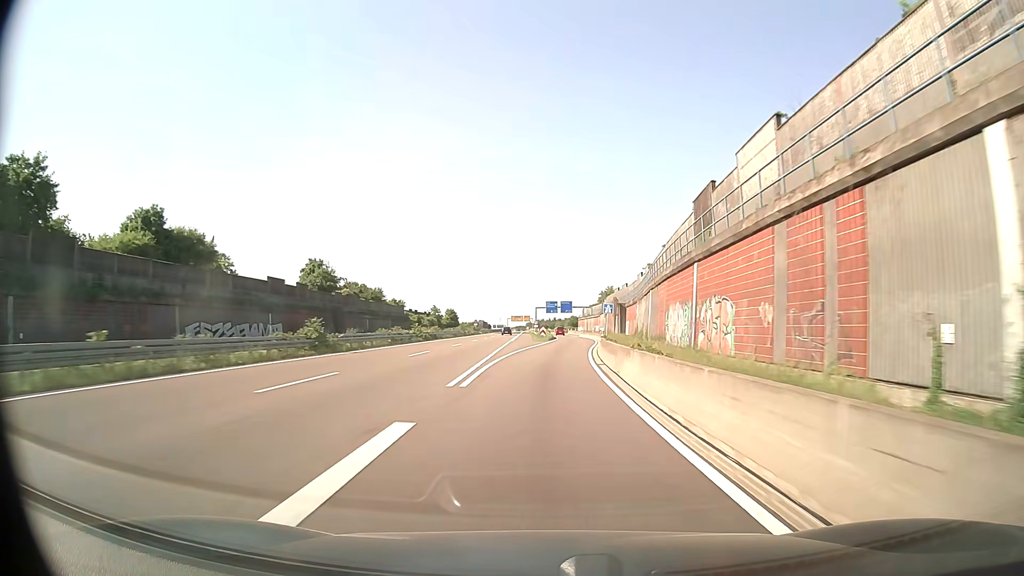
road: trunk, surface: asphalt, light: Day
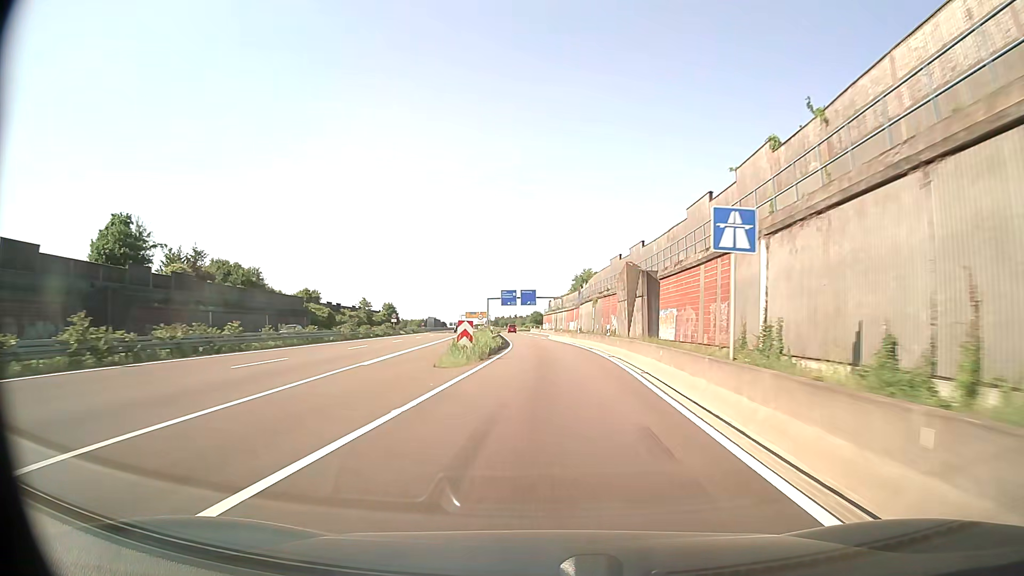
(+1.6, +47.1) m; +3°
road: motorway_link
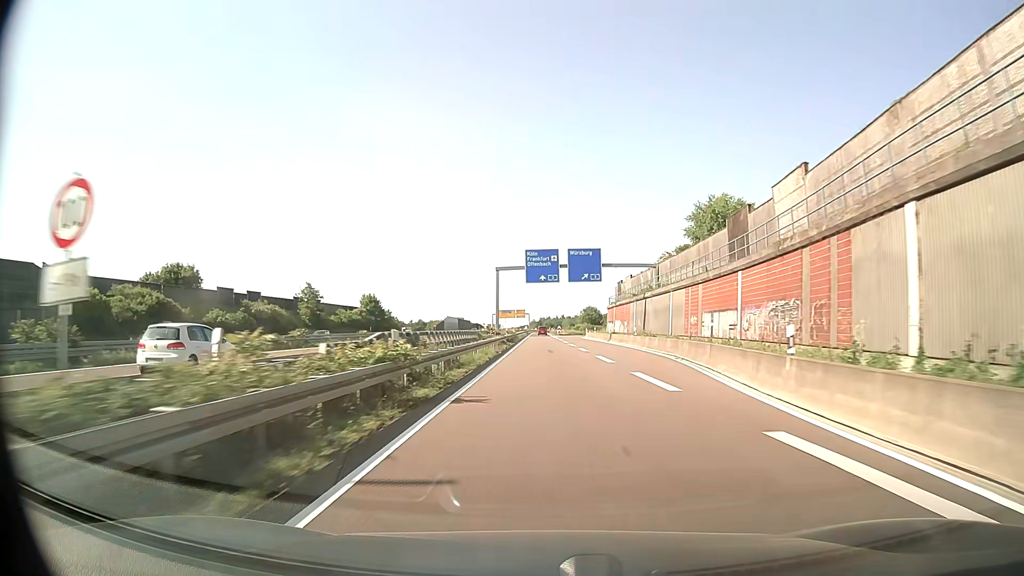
(-2.4, +76.0) m; -4°
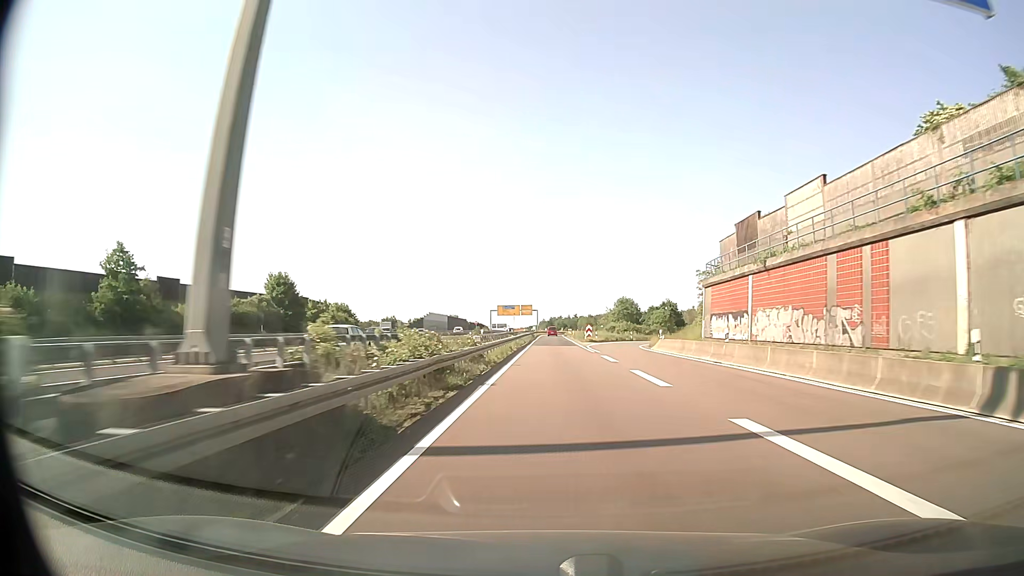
(-0.8, +58.5) m; -1°
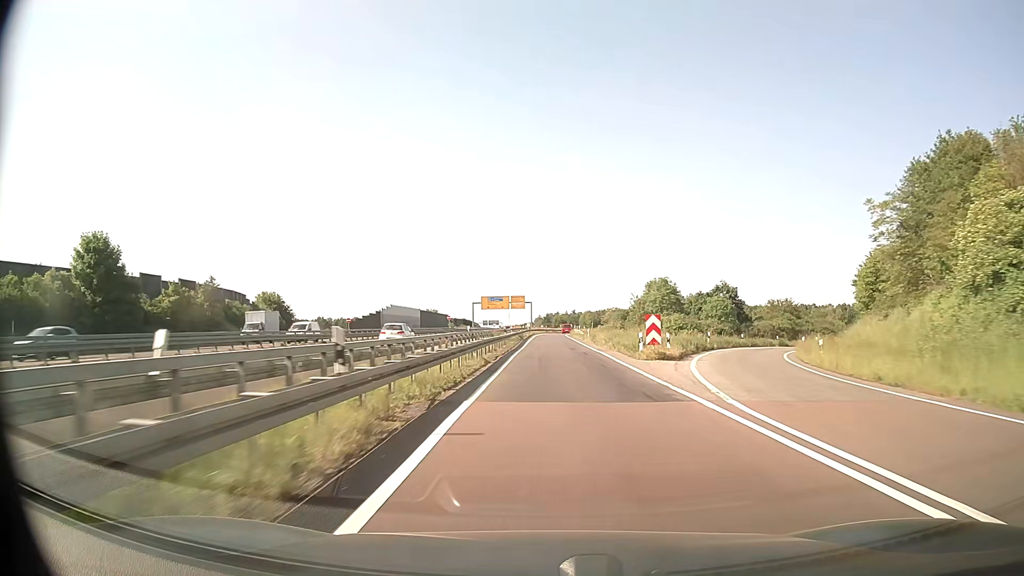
(+0.2, +42.5) m; 0°
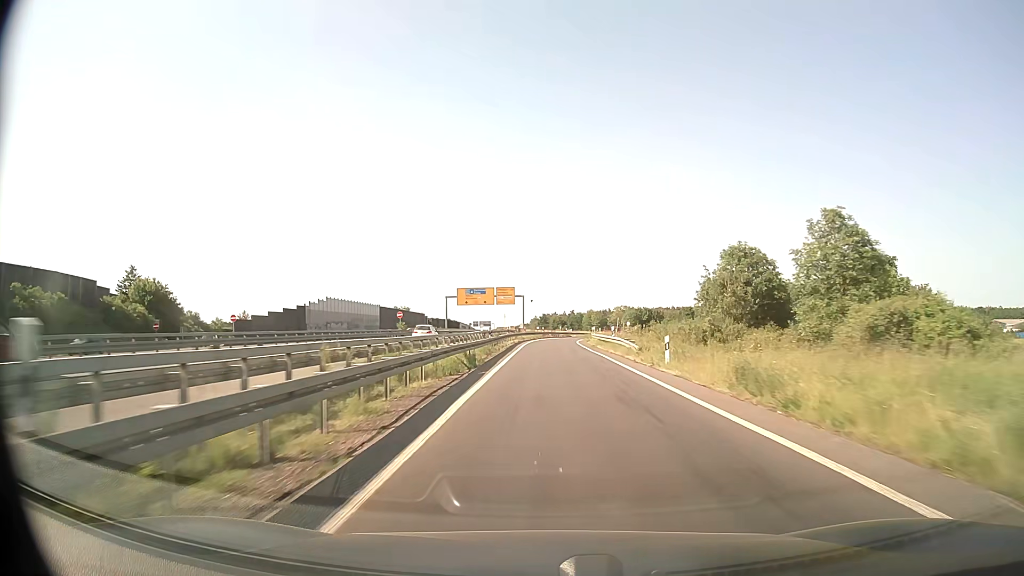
(+0.2, +41.4) m; 0°
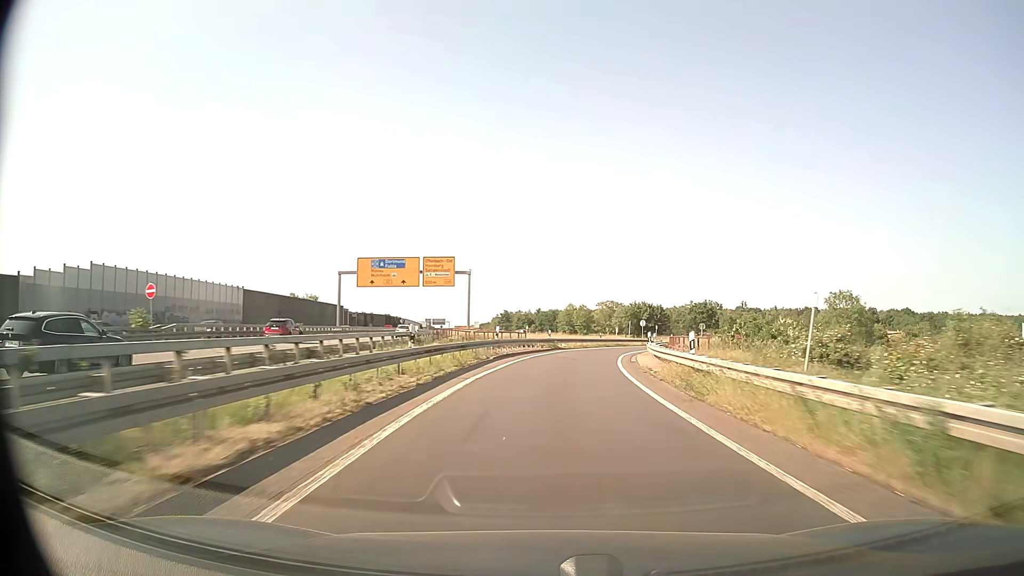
(+0.3, +53.5) m; +3°
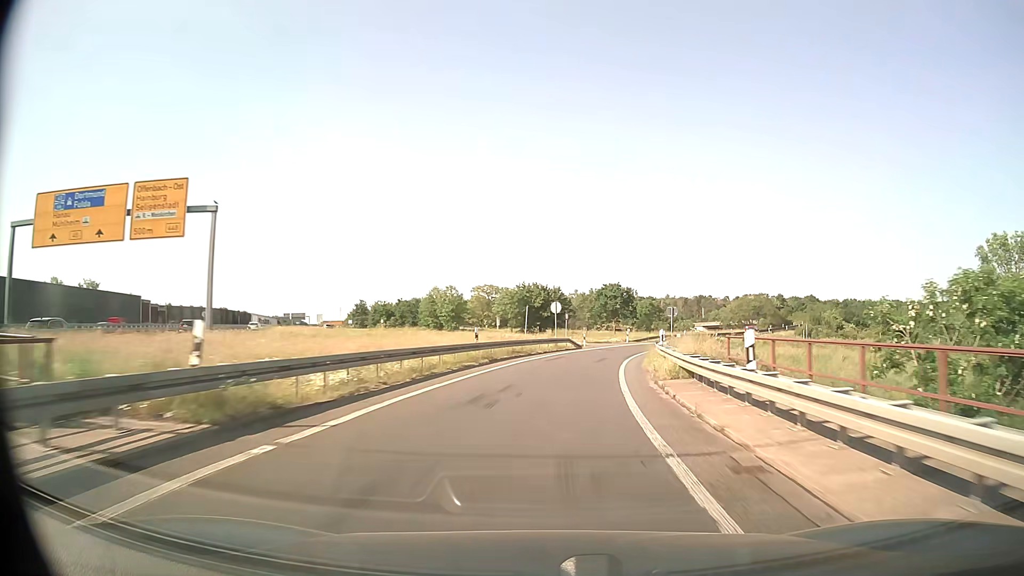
(+3.2, +38.7) m; +10°
(0, +10) (+1, +20) (+3, +30) (+4, +40) (+7, +49) (+10, +59) (+14, +68) (+18, +77) (+22, +86) (+27, +95) m
